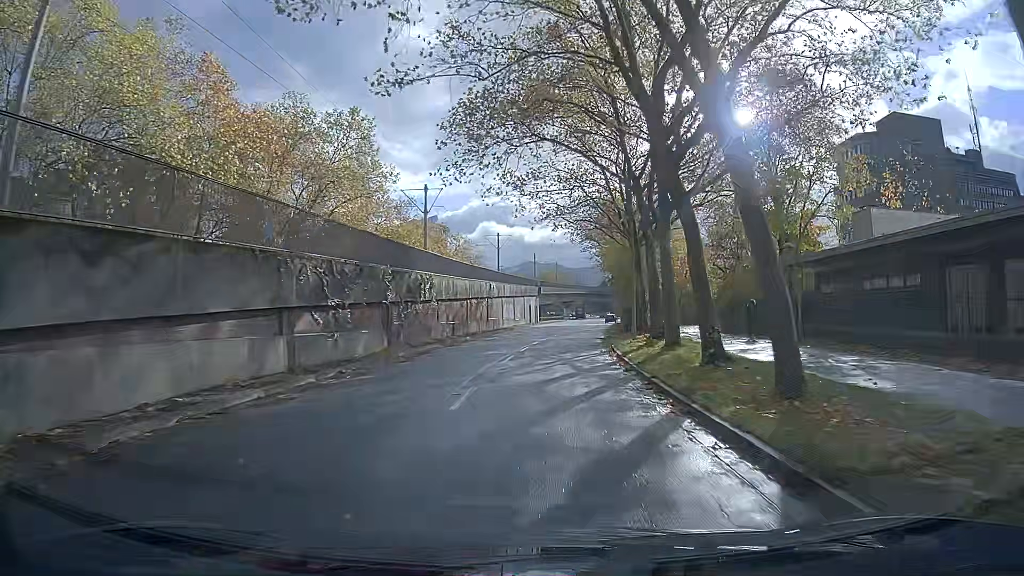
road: tertiary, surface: asphalt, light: Day
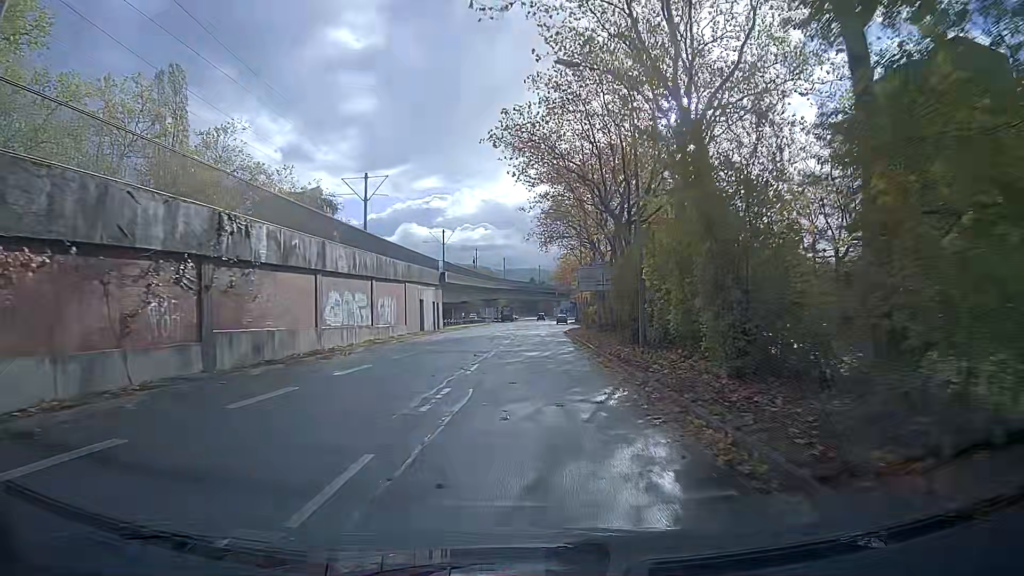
(+1.9, +38.1) m; +5°
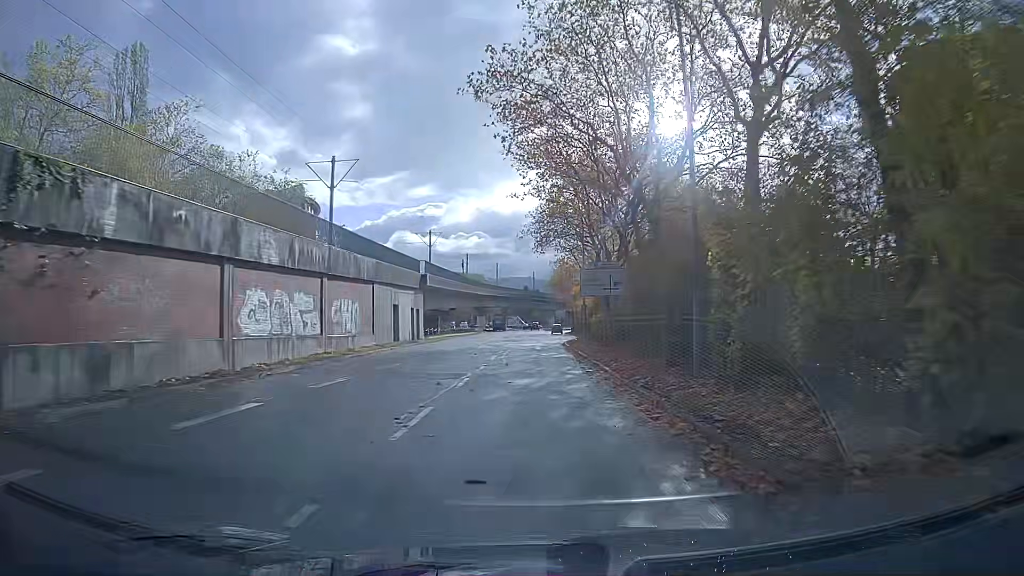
(0.0, +7.5) m; +1°
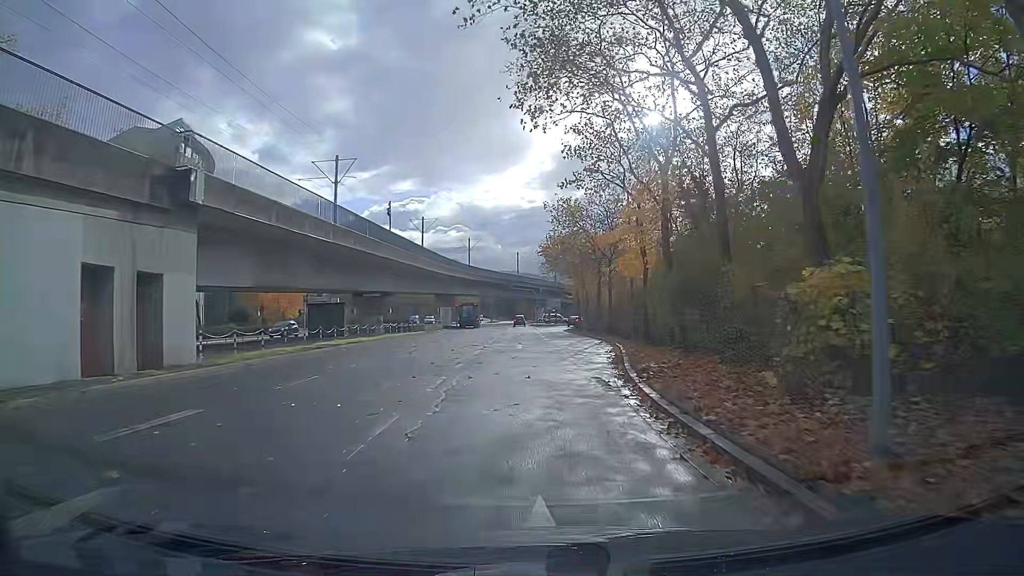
(+0.4, +37.0) m; +2°
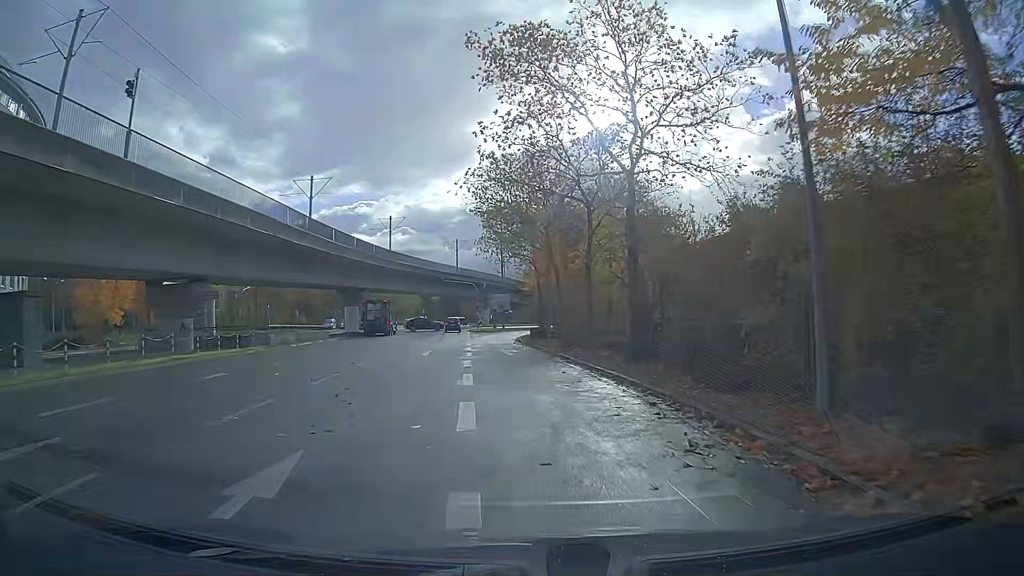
(+1.0, +27.7) m; +3°
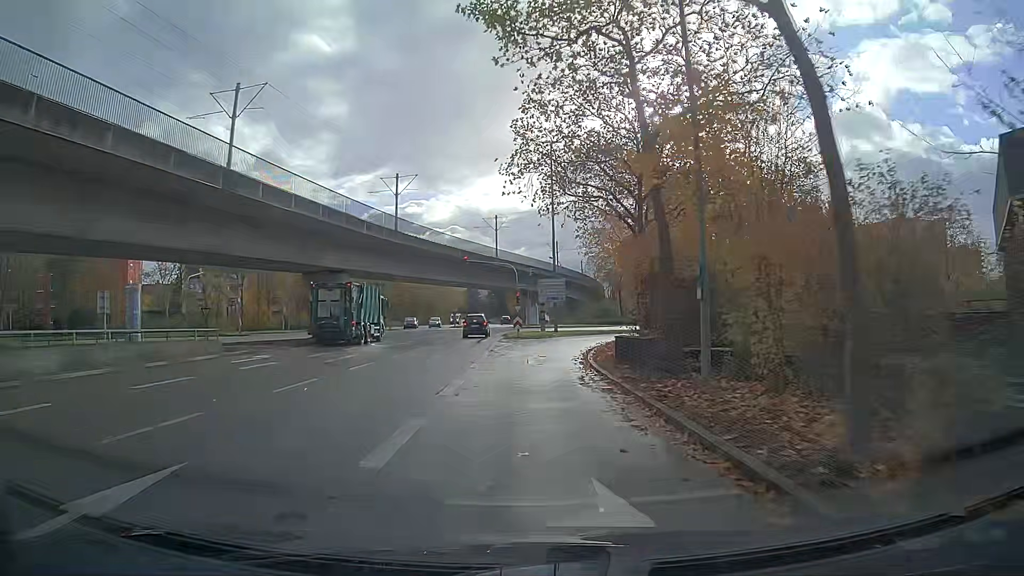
(-1.1, +25.8) m; -5°
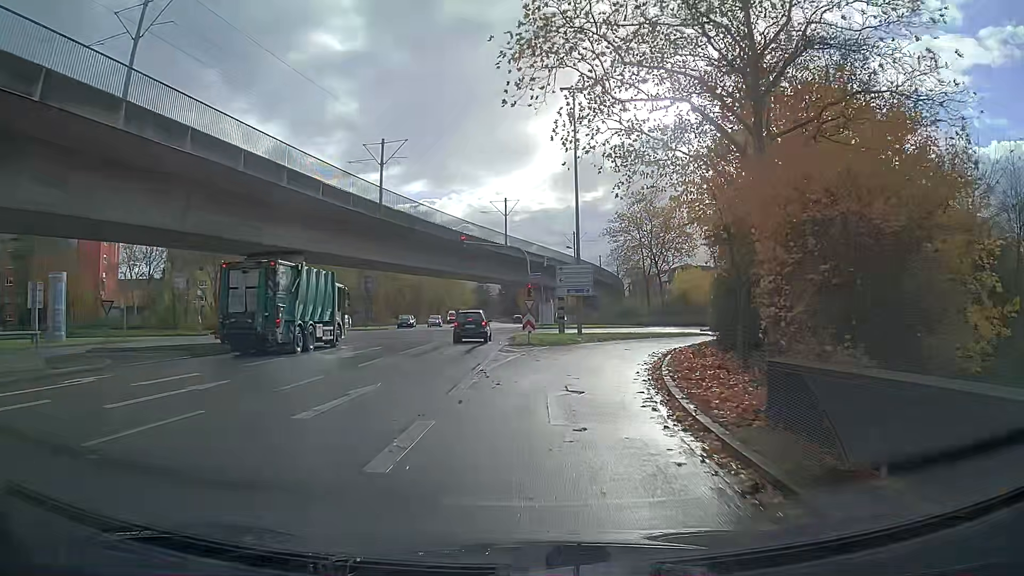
(-0.1, +12.1) m; 0°
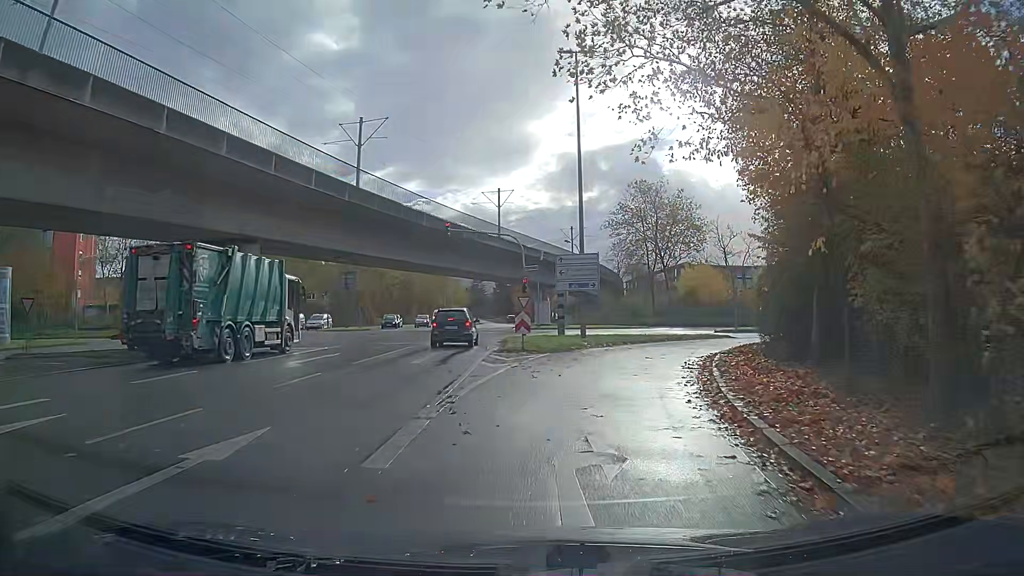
(0.0, +5.7) m; +1°
(+1, +10) (+3, +20) (+7, +29) (+14, +36) (+22, +42) (+32, +45) (+41, +47) (+51, +48) (+61, +49) (+71, +50) m
